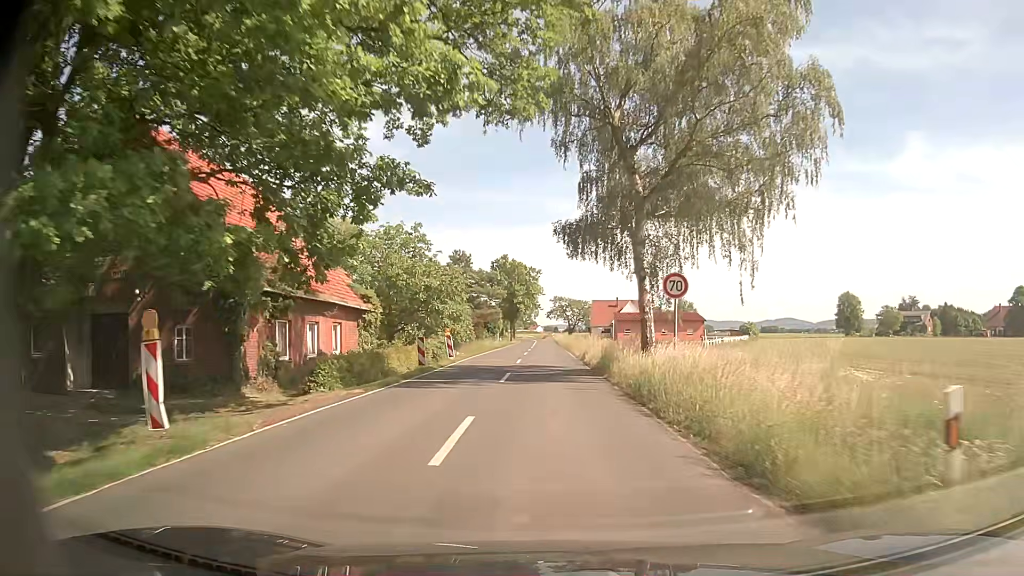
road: secondary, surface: asphalt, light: Day
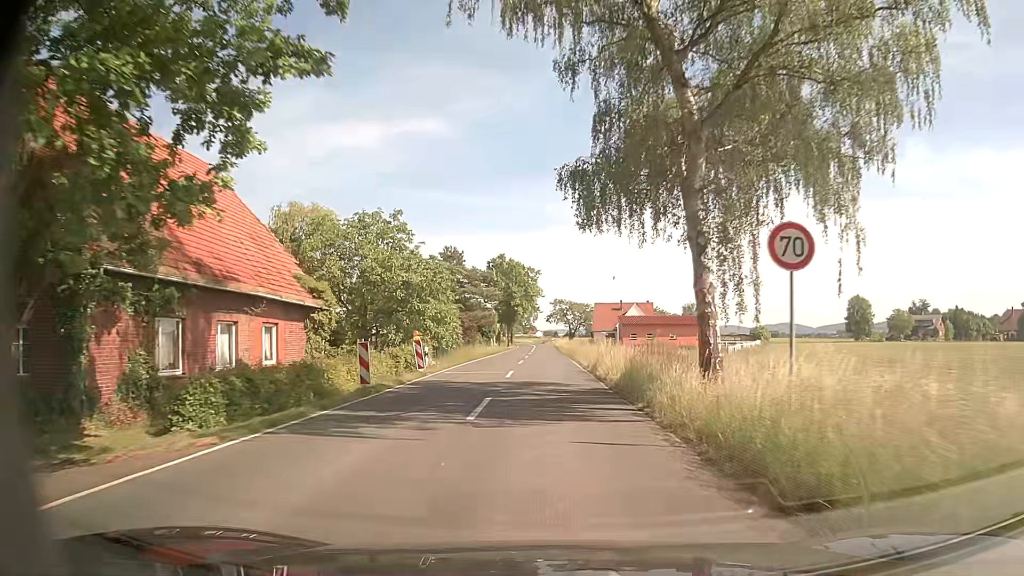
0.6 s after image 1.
(0.0, +7.7) m; 0°
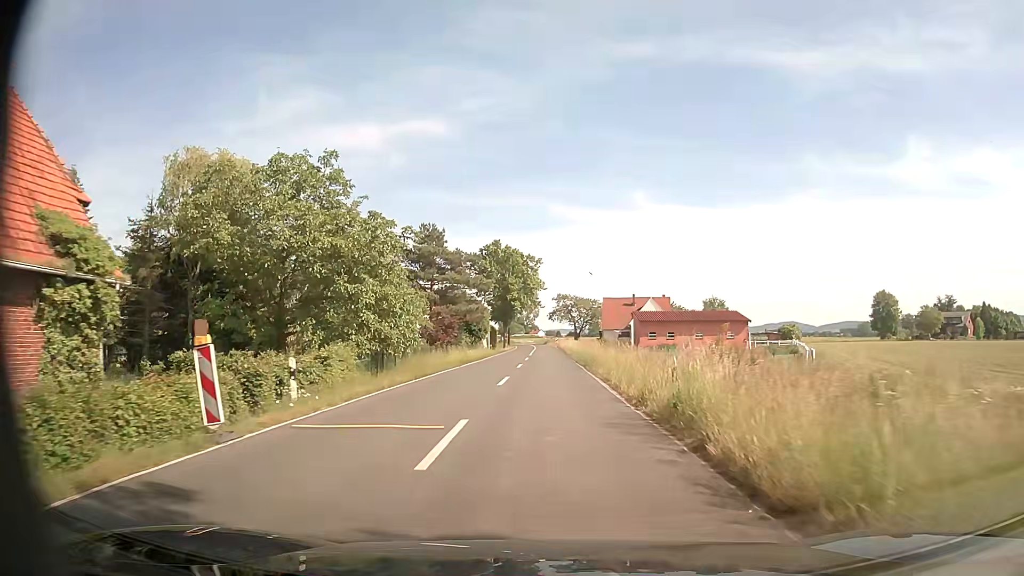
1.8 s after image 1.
(0.0, +16.0) m; 0°
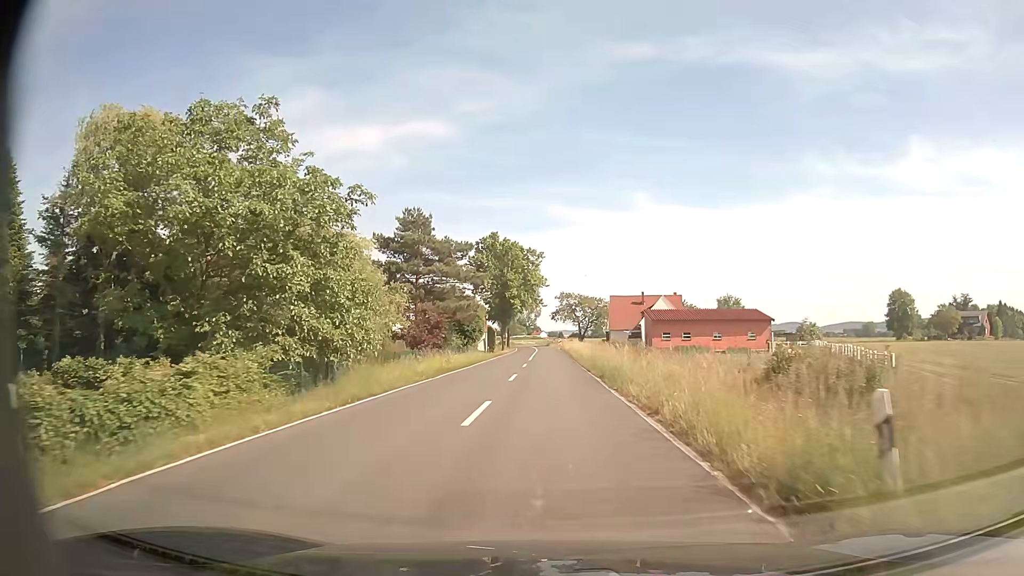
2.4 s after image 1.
(+0.1, +8.3) m; 0°
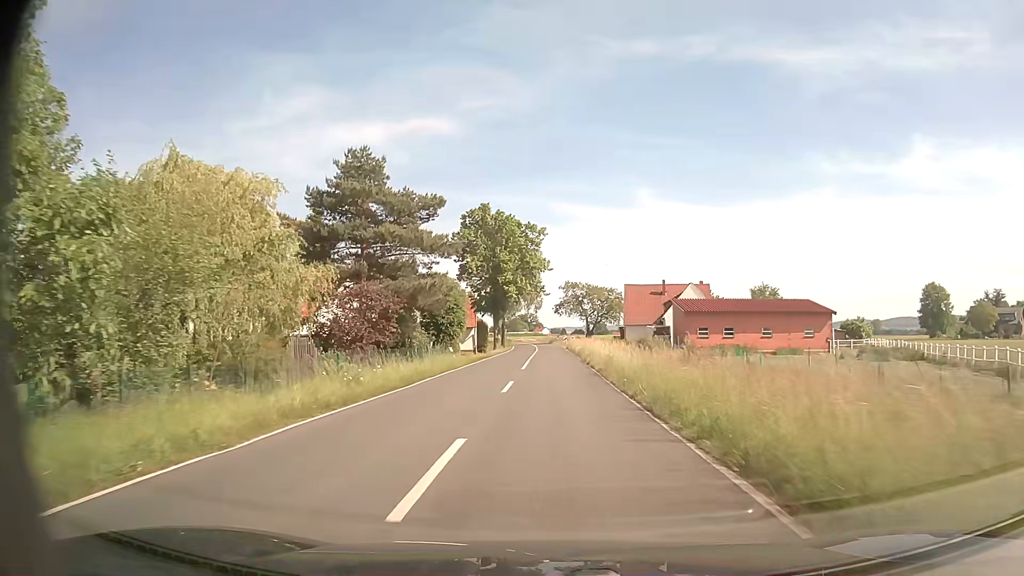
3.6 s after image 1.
(-0.1, +17.2) m; 0°
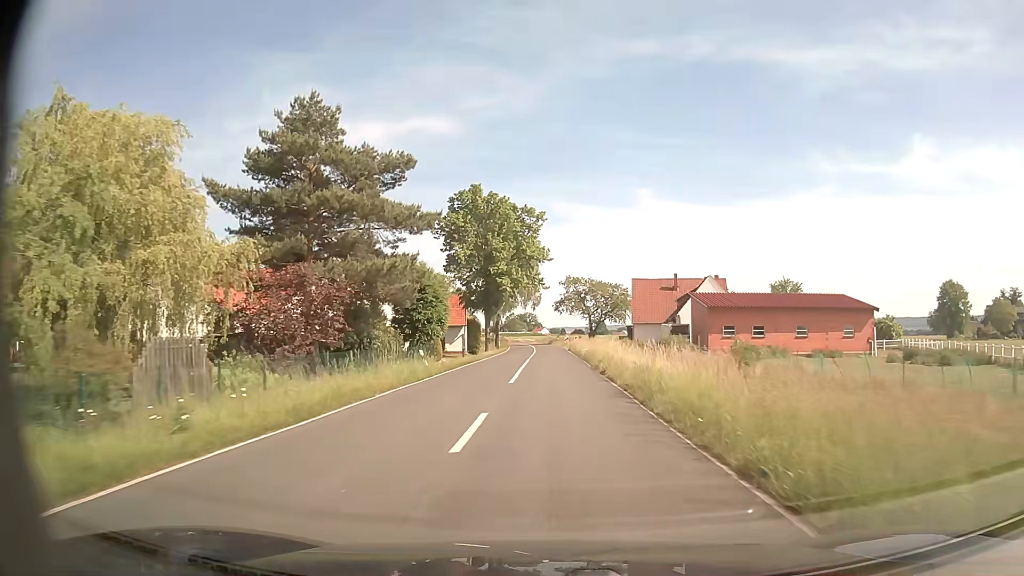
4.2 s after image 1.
(0.0, +8.9) m; 0°
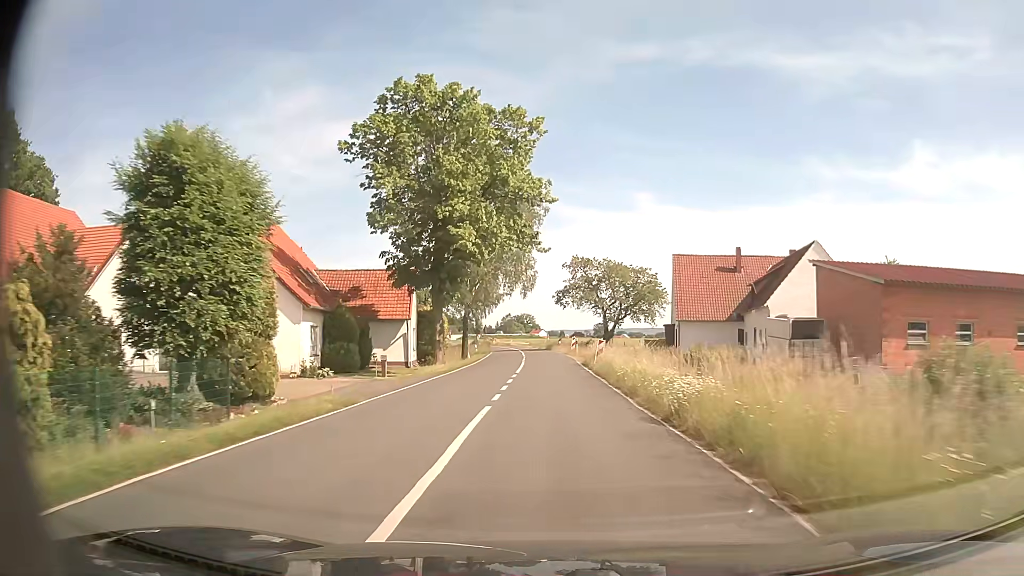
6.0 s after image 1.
(+0.1, +27.6) m; 0°
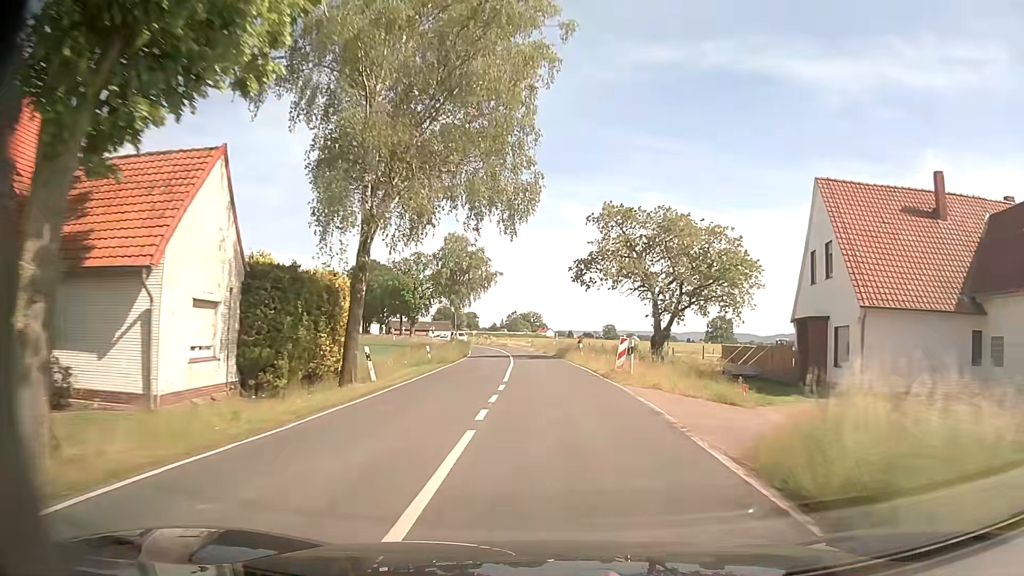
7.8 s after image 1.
(-0.2, +28.8) m; -1°
(0, +10) (0, +20) (0, +30) (-1, +40) (-2, +50) (-3, +60) (-4, +70) (-6, +80) (-8, +89) (-10, +99) m
